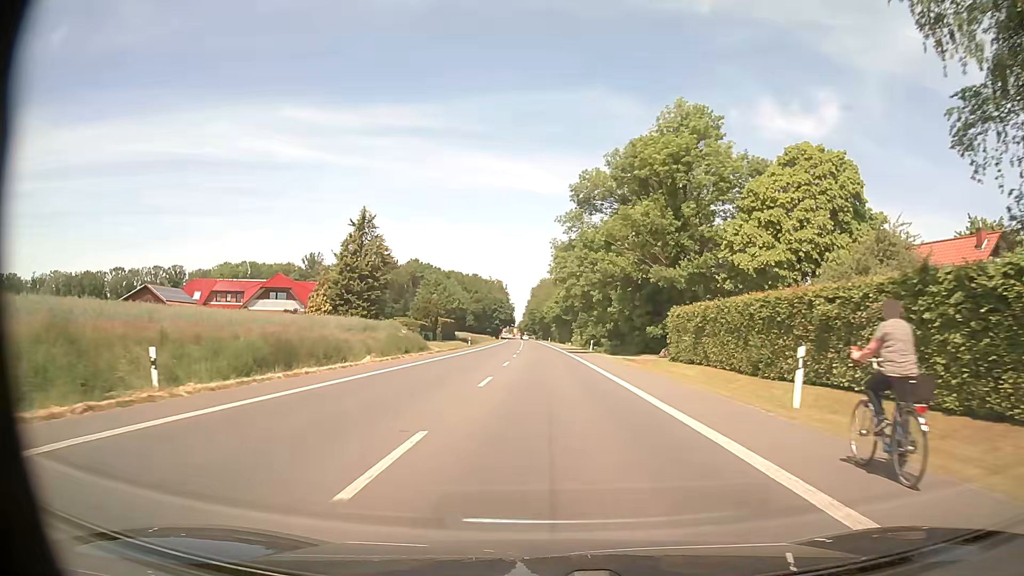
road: primary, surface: asphalt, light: Day
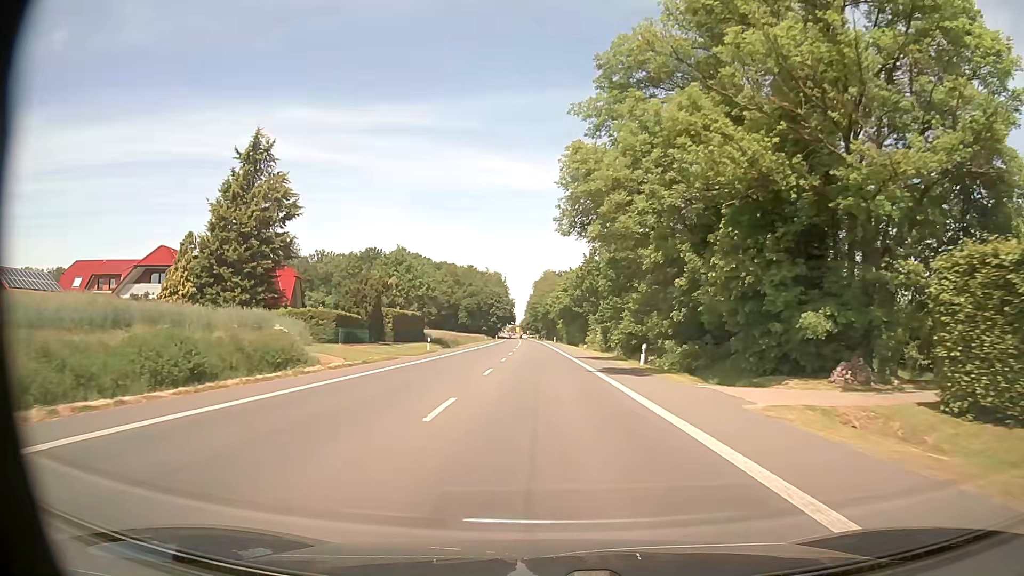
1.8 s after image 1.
(-0.1, +31.6) m; 0°
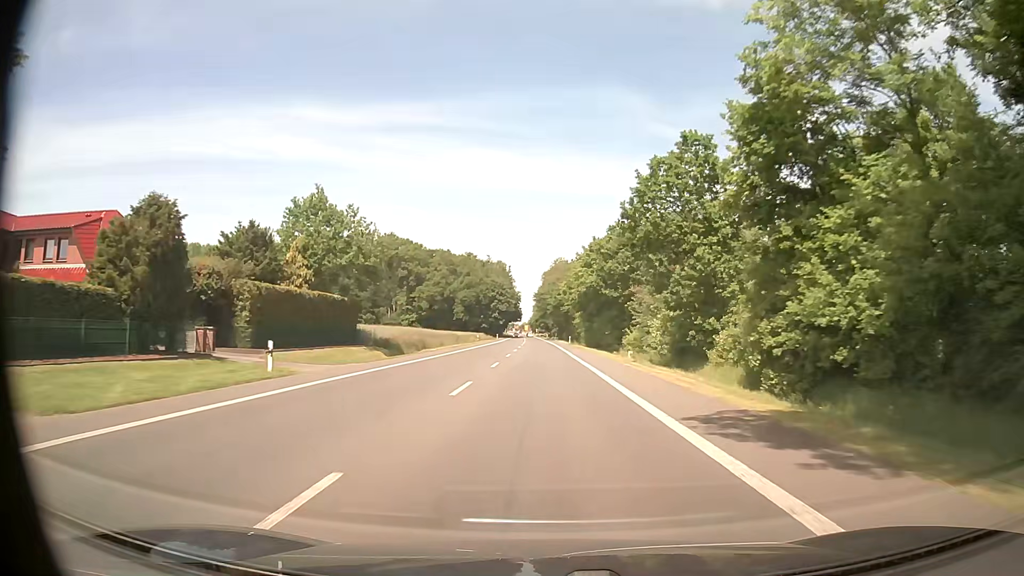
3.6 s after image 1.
(-0.2, +32.1) m; -1°
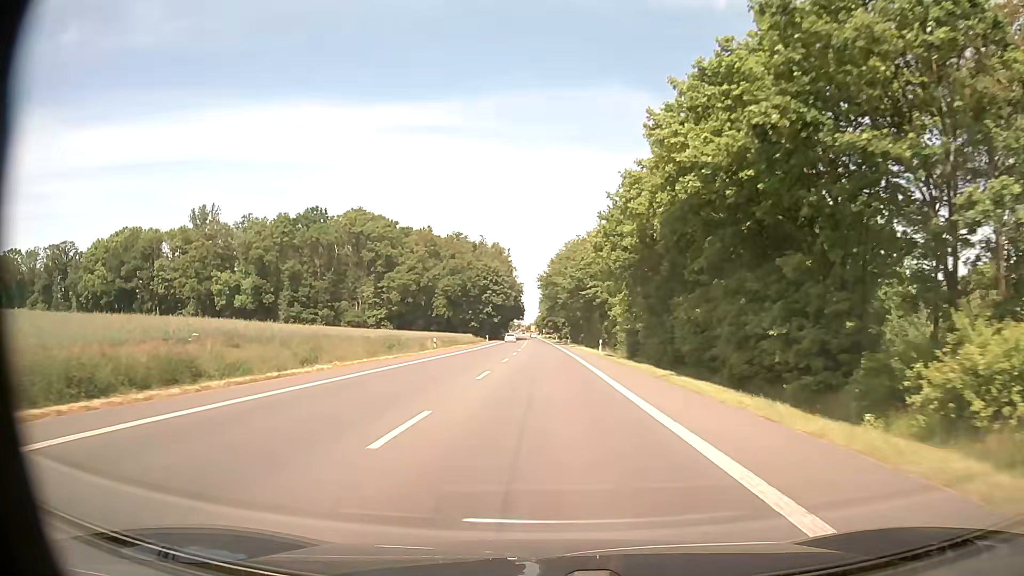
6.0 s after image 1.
(-0.3, +43.3) m; -1°
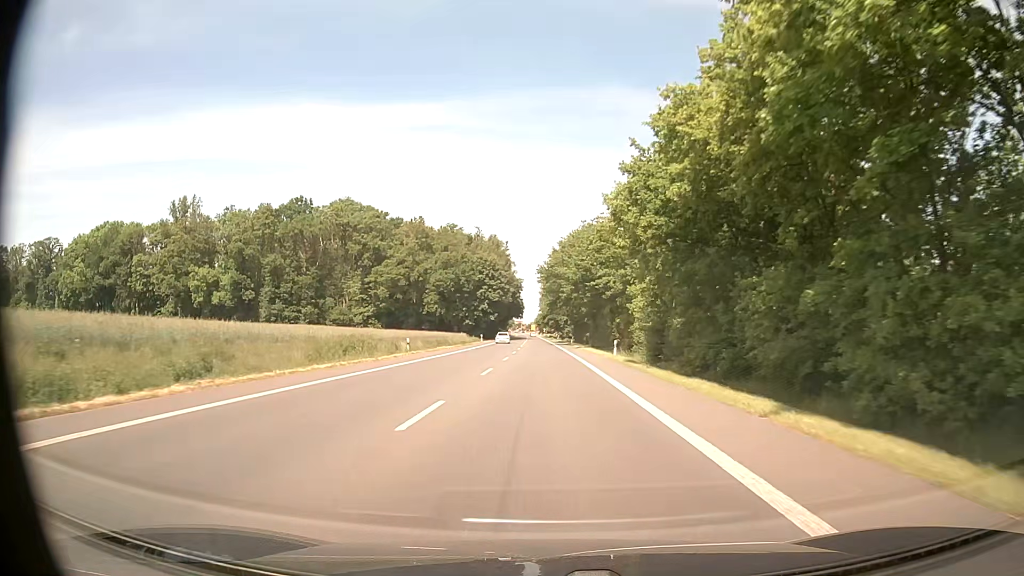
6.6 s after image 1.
(0.0, +10.9) m; 0°
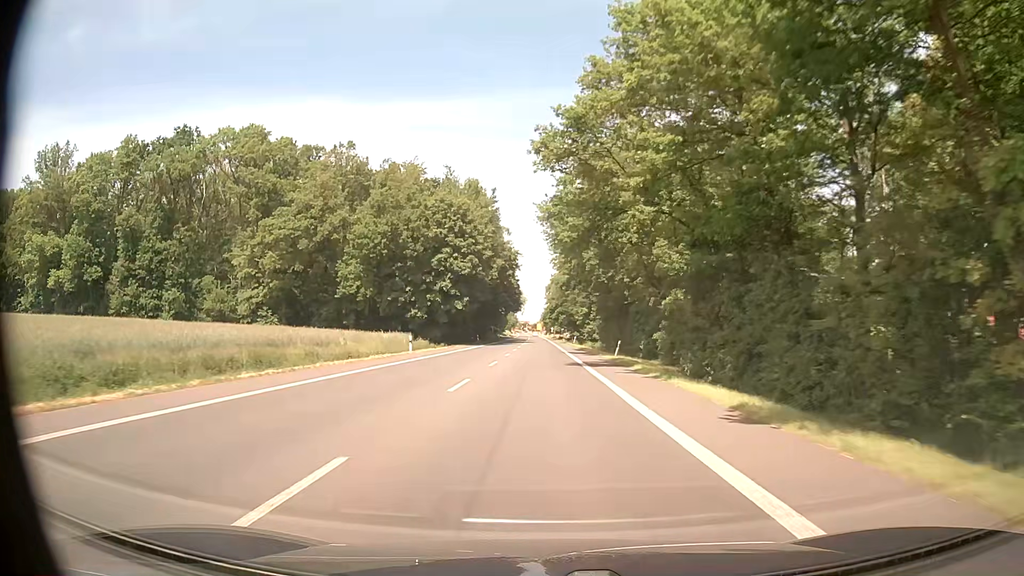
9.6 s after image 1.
(-0.3, +54.5) m; -1°
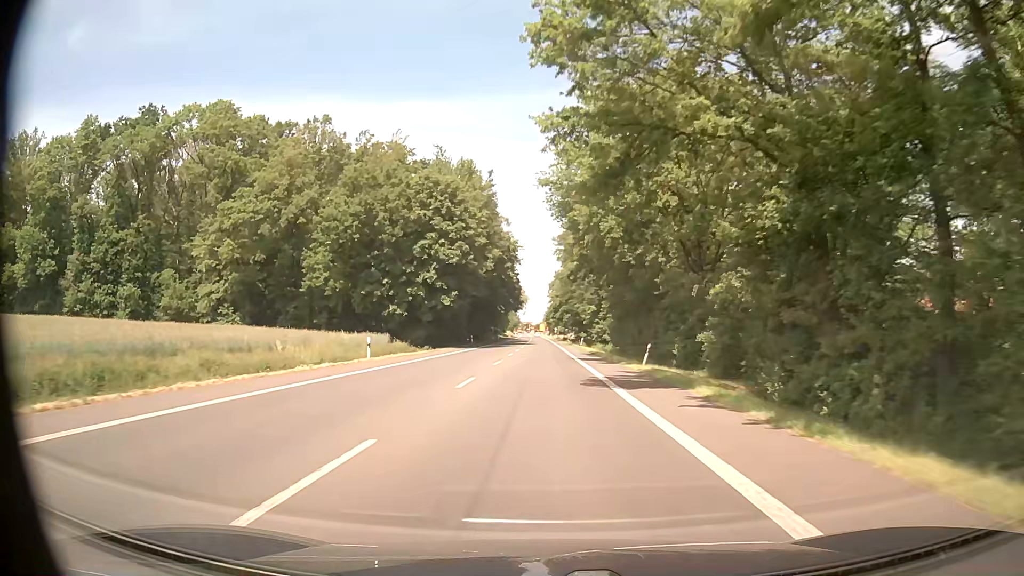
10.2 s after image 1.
(0.0, +10.9) m; -1°
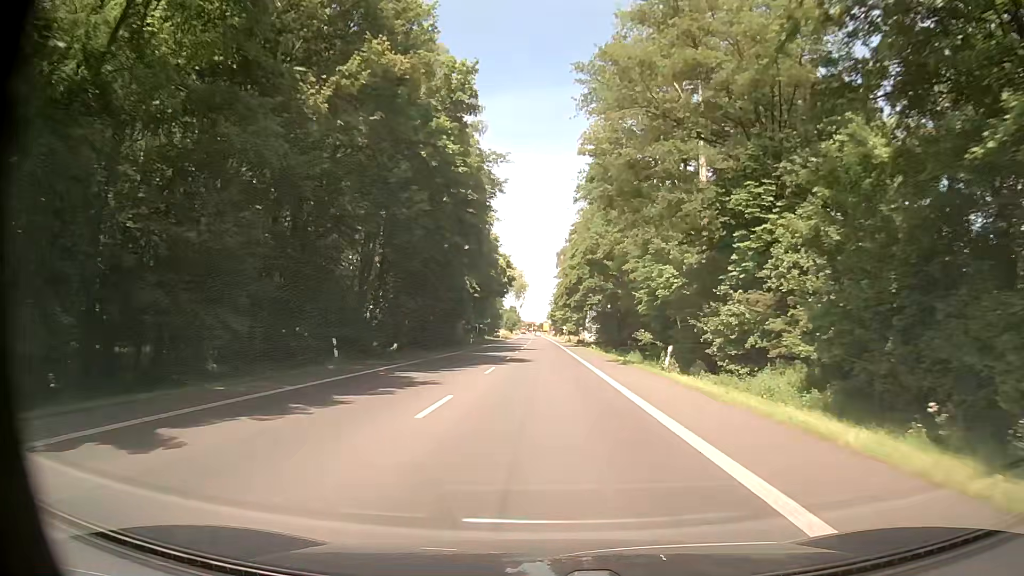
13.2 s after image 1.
(+0.2, +54.5) m; 0°
(0, +10) (0, +20) (0, +30) (0, +40) (0, +50) (0, +60) (0, +70) (0, +80) (-1, +90) (-1, +100) m
